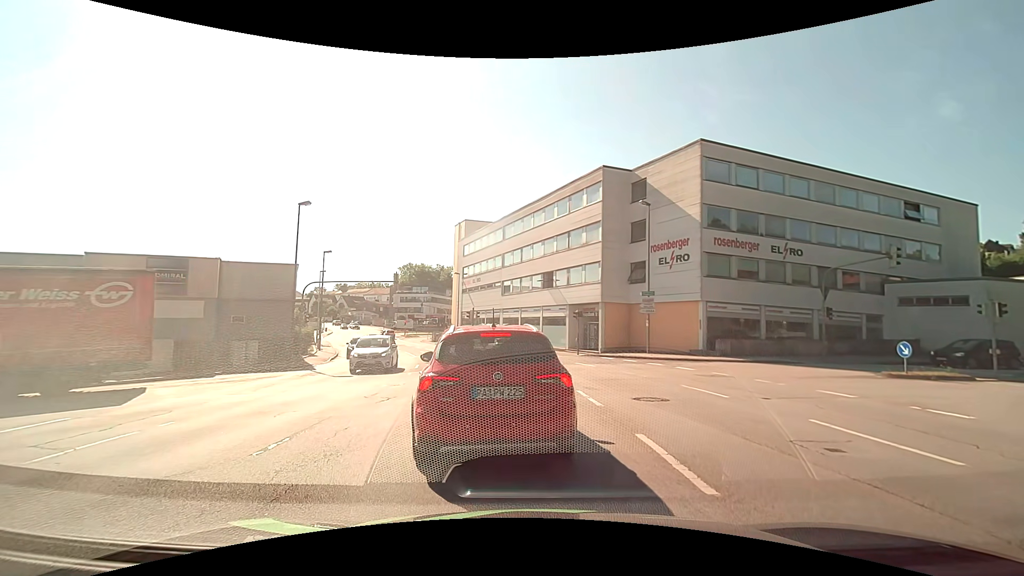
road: tertiary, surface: asphalt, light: Day
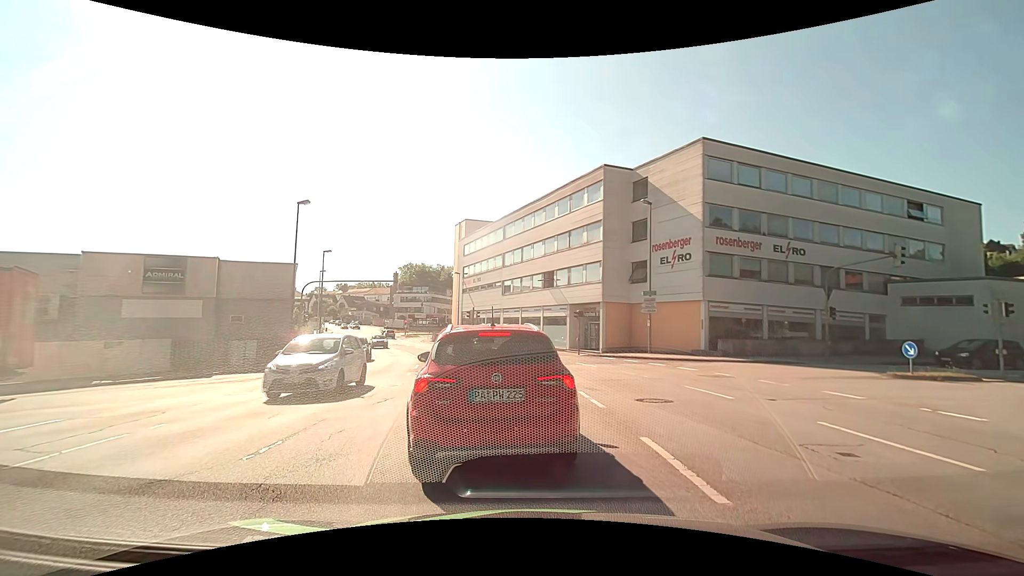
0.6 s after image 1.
(0.0, +0.2) m; 0°
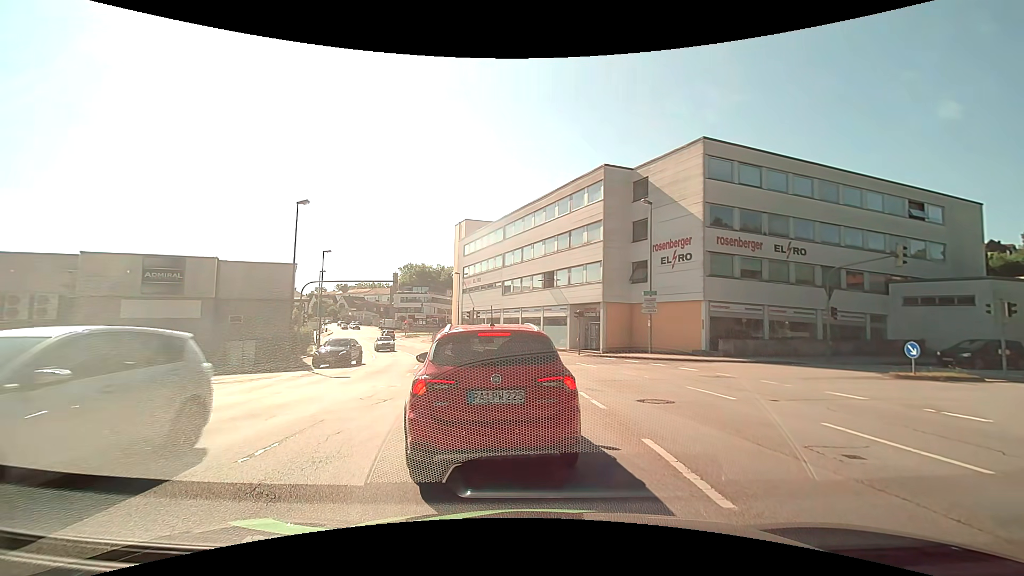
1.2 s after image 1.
(0.0, +0.1) m; 0°
(0, +10) (-4, +19) (-13, +19) (-22, +15) (-31, +10) (-40, +6) (-49, +1) (-58, -3) (-67, -8) (-76, -12) m
